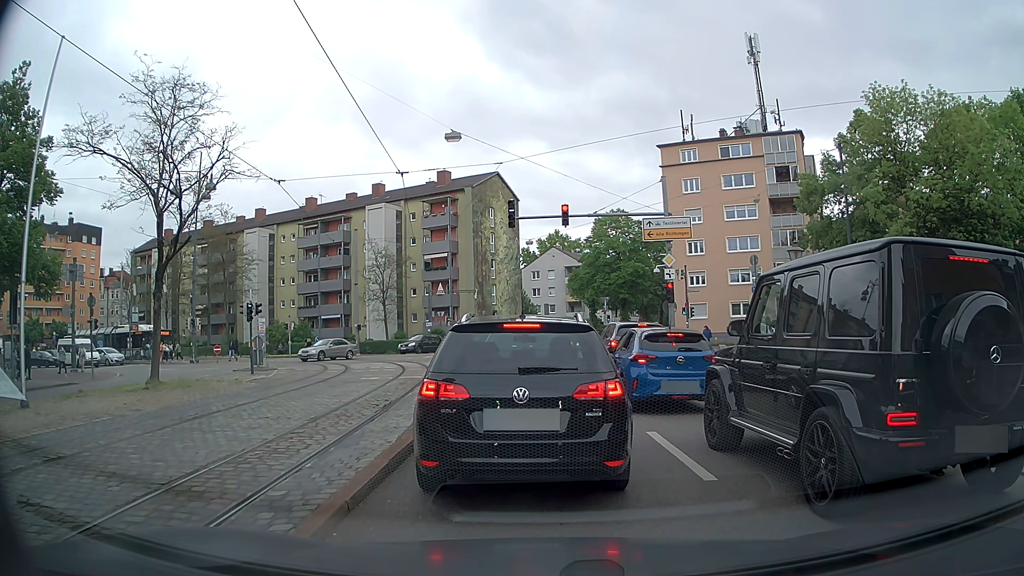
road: tertiary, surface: asphalt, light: Day
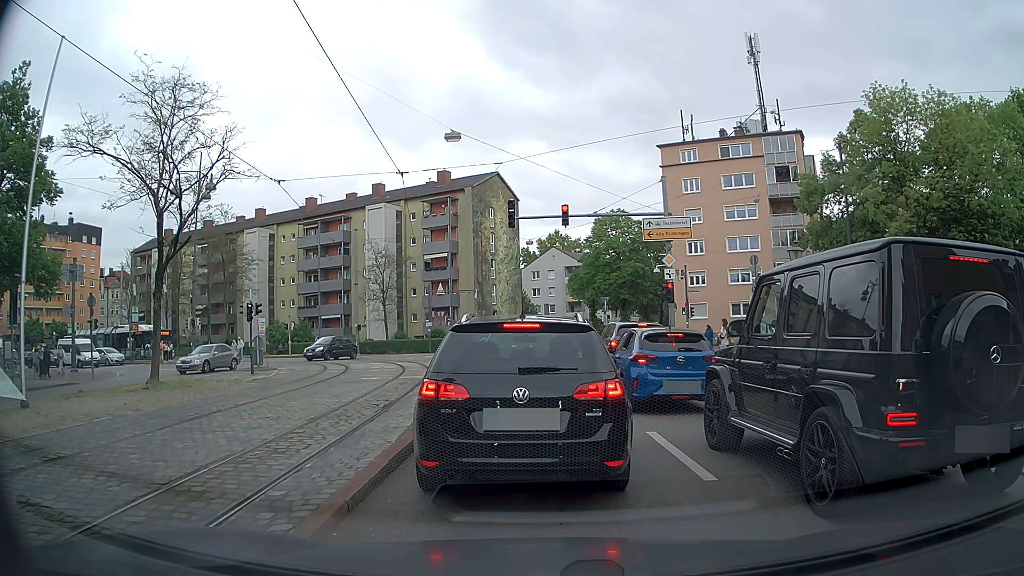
(0.0, 0.0) m; 0°
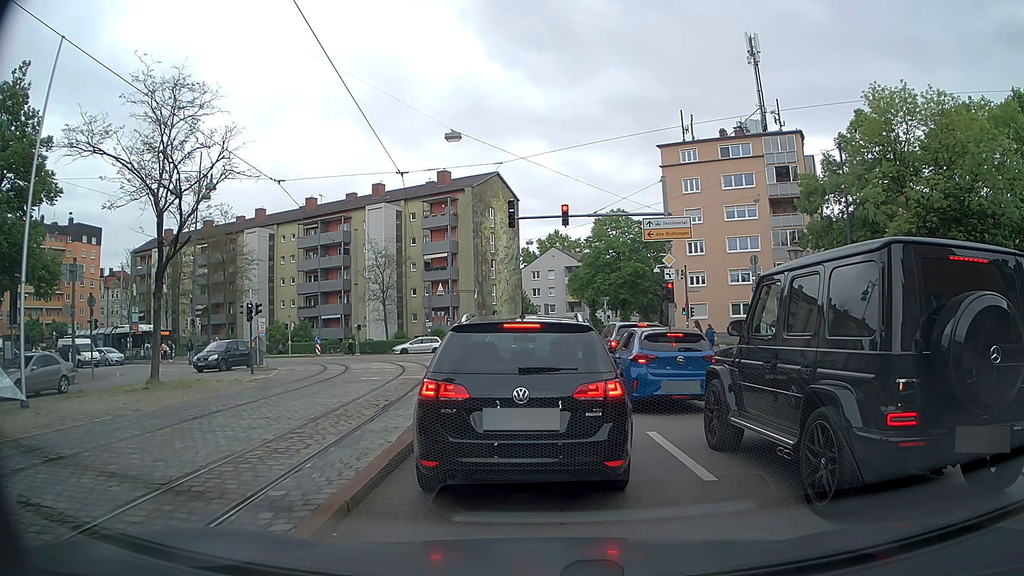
(0.0, 0.0) m; 0°
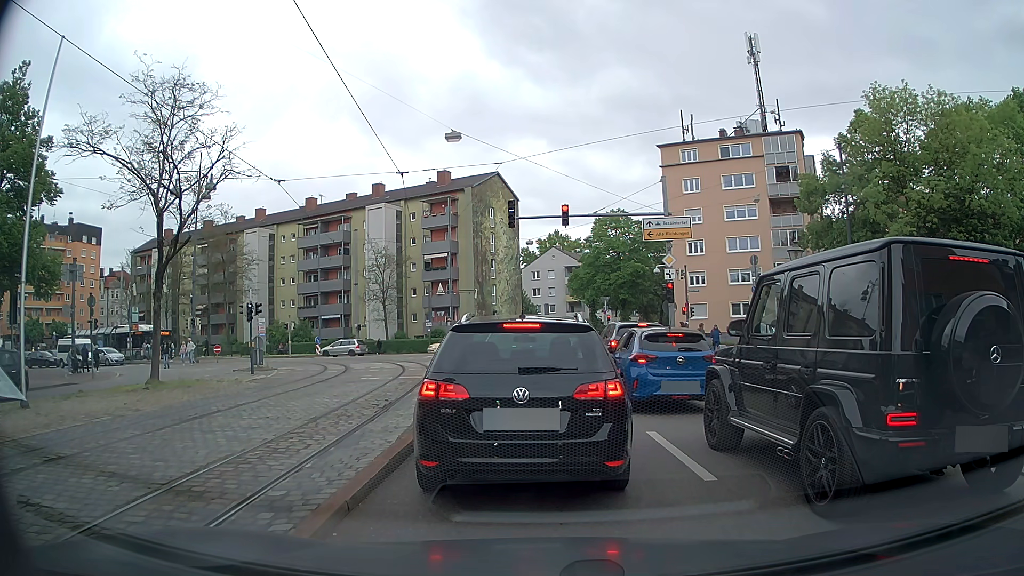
(0.0, 0.0) m; 0°
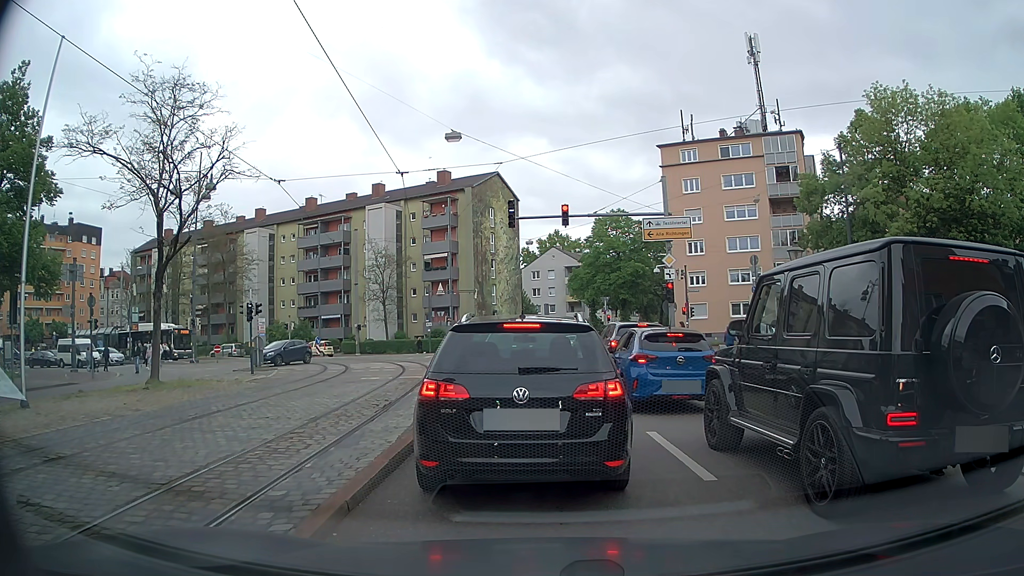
(0.0, 0.0) m; 0°
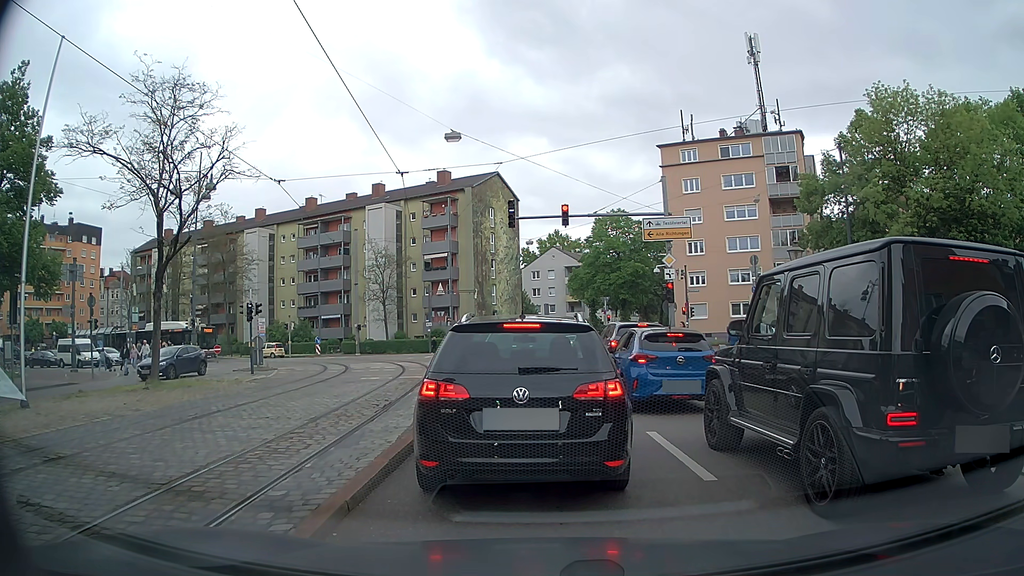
(0.0, 0.0) m; 0°
(0, +10) (0, +20) (-1, +30) (-1, +40) (-5, +49) (-13, +56) (-22, +60) (-31, +63) (-41, +66) (-50, +69) m
